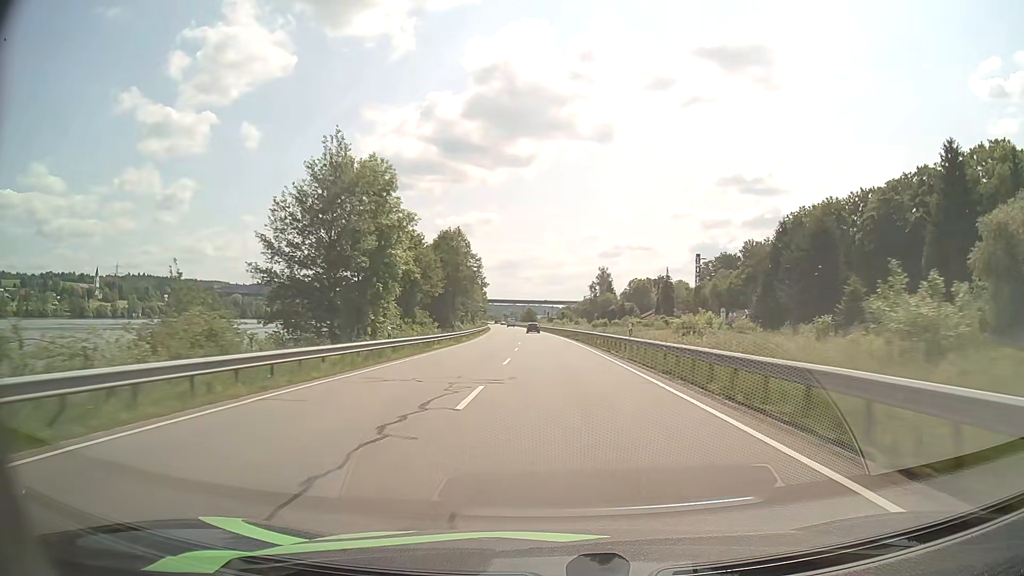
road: primary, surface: asphalt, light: Day
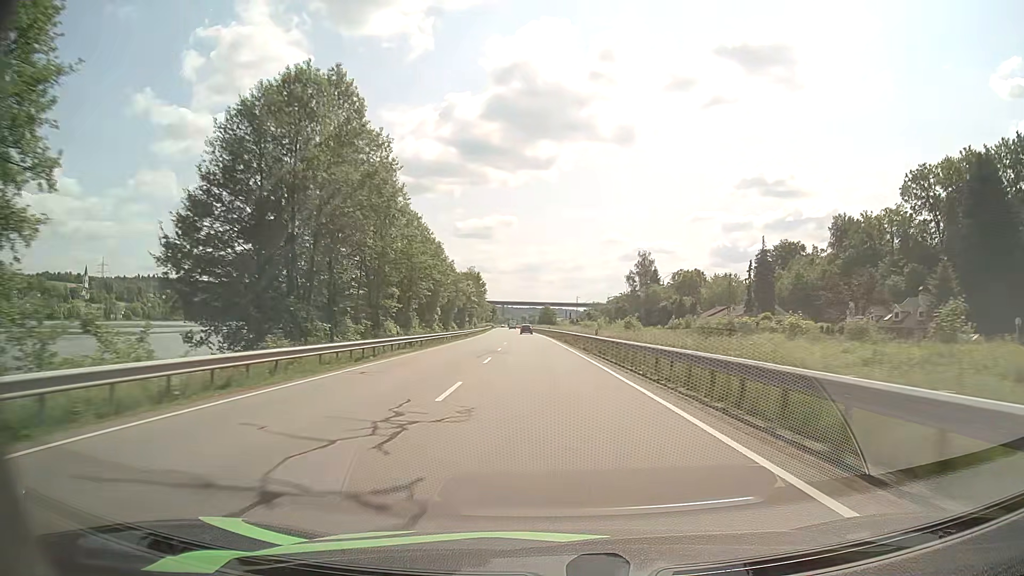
(-0.6, +58.5) m; -1°
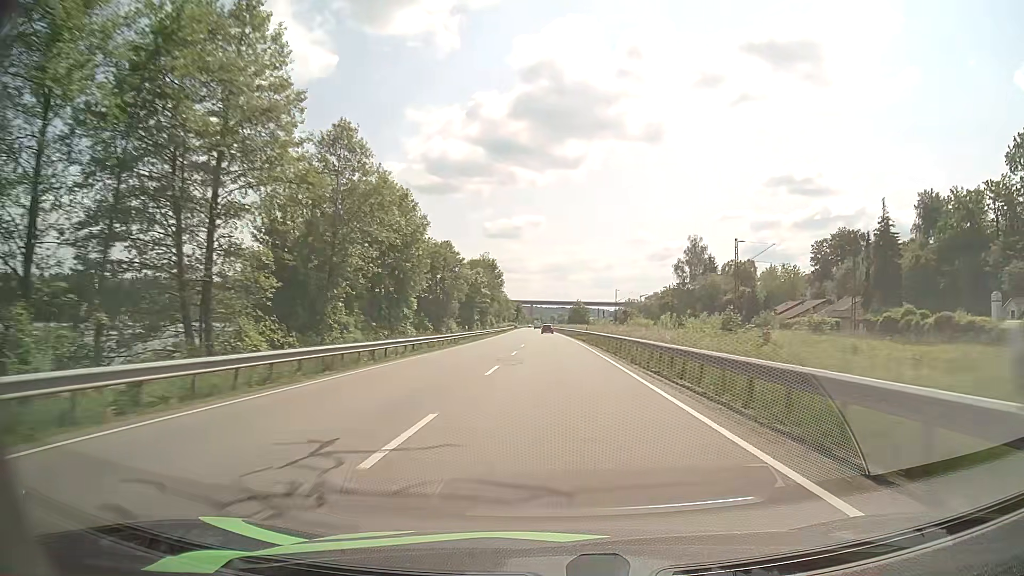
(-0.7, +29.7) m; -3°
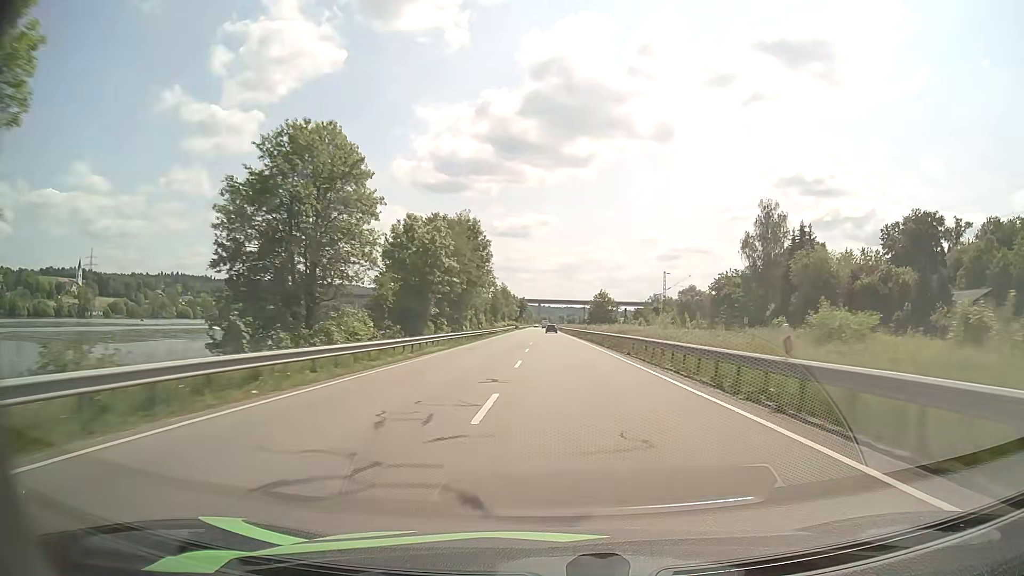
(-0.7, +44.9) m; -1°
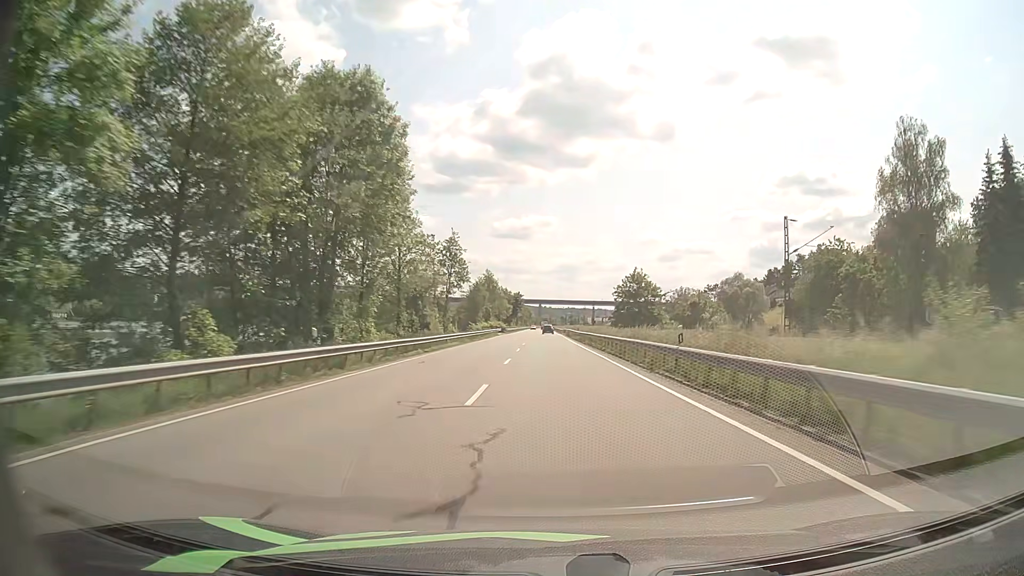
(+0.2, +45.4) m; 0°
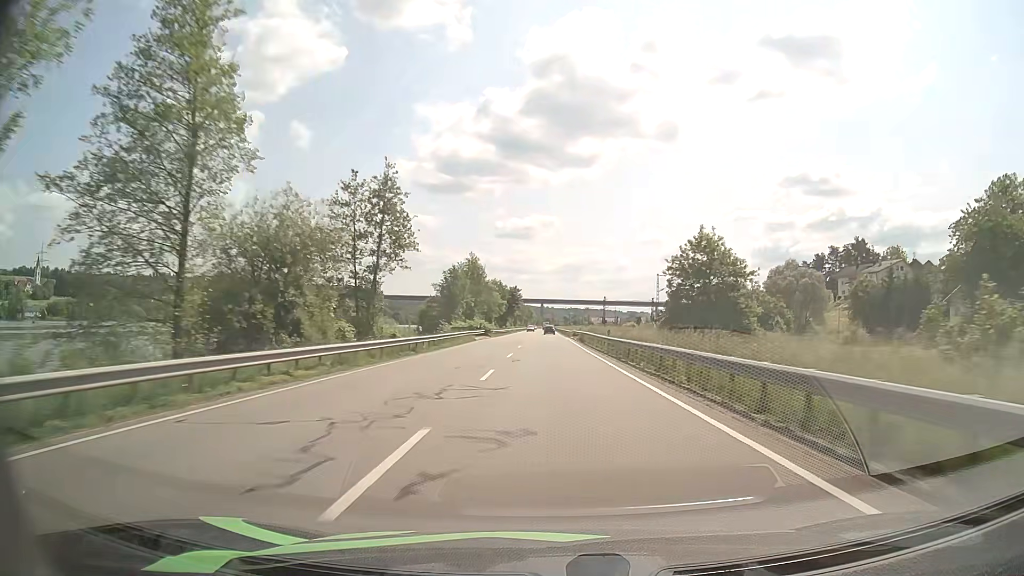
(-0.2, +30.7) m; -1°
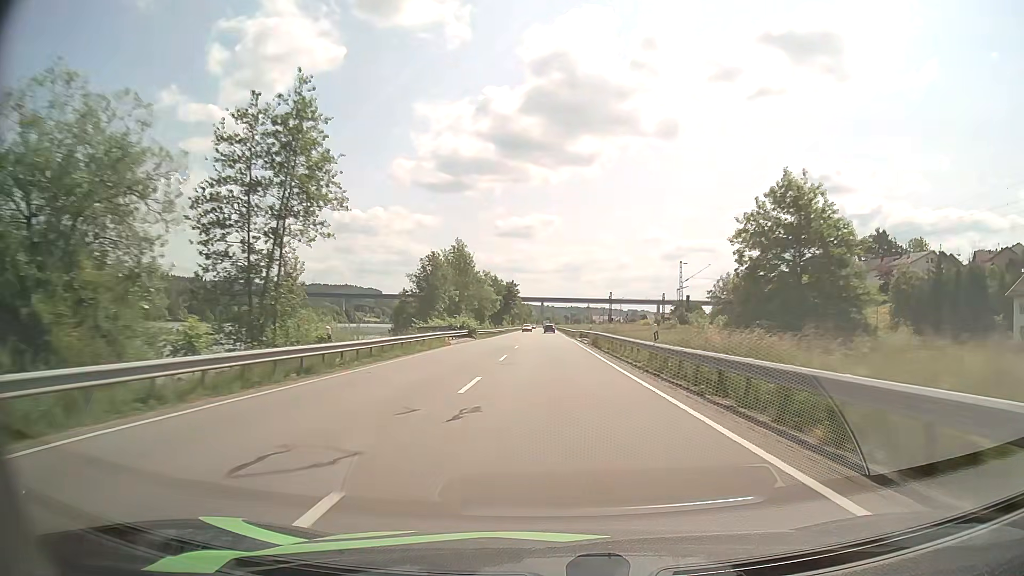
(0.0, +15.4) m; 0°
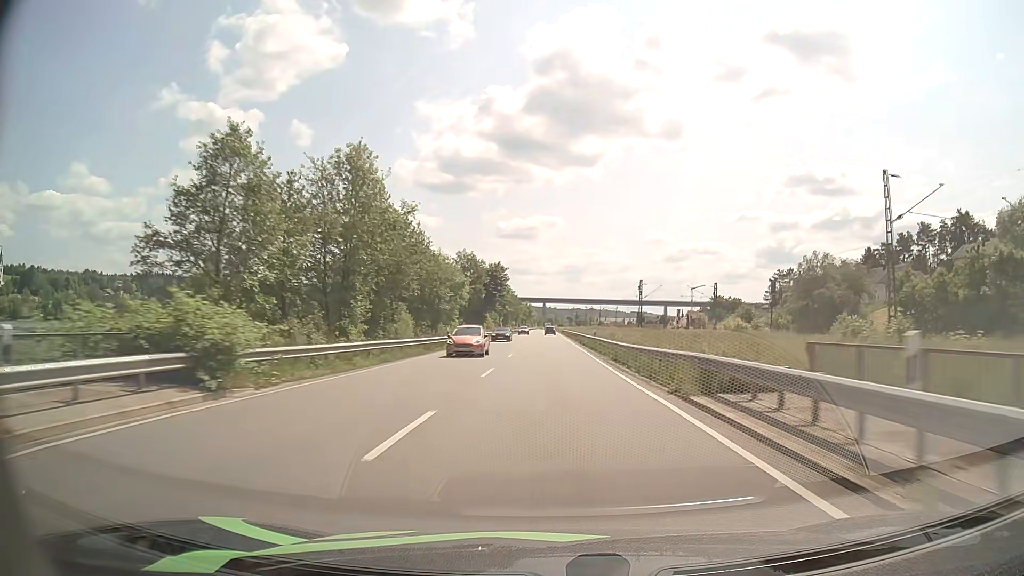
(0.0, +46.3) m; 0°
(0, +10) (0, +20) (0, +30) (0, +40) (0, +50) (0, +60) (0, +70) (0, +80) (0, +90) (0, +100) m
